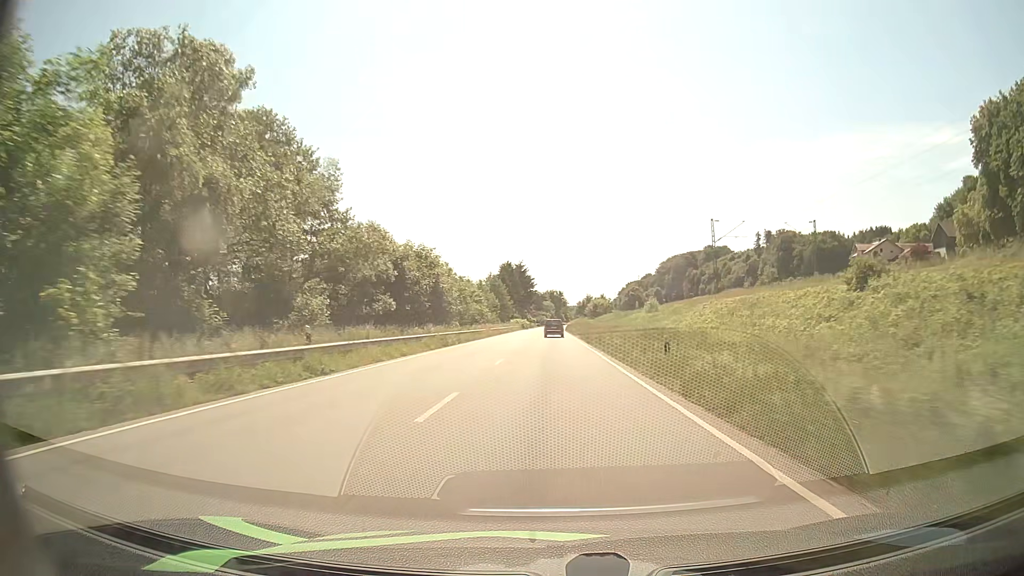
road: primary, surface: asphalt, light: Day
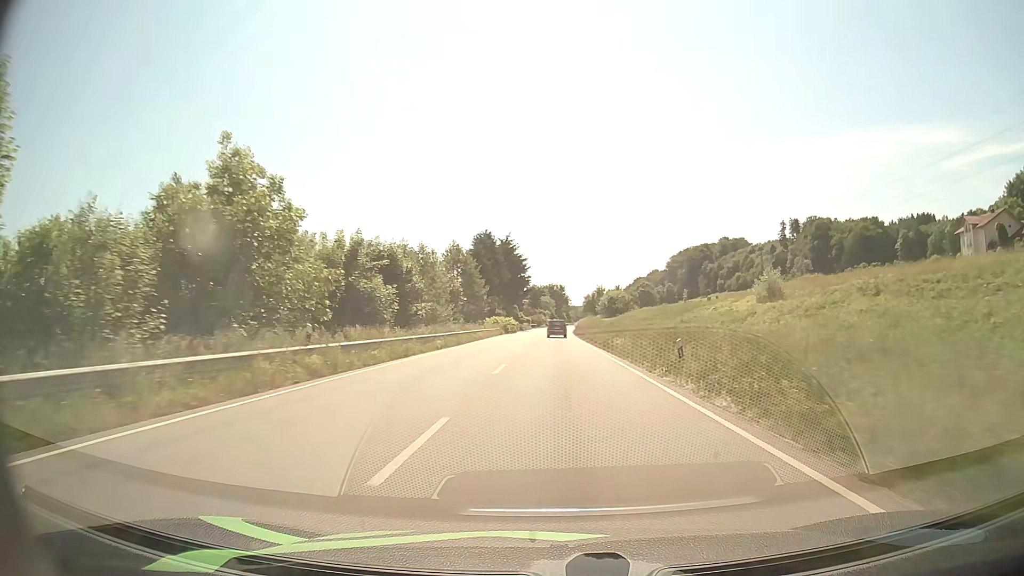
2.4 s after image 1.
(-0.1, +52.7) m; 0°
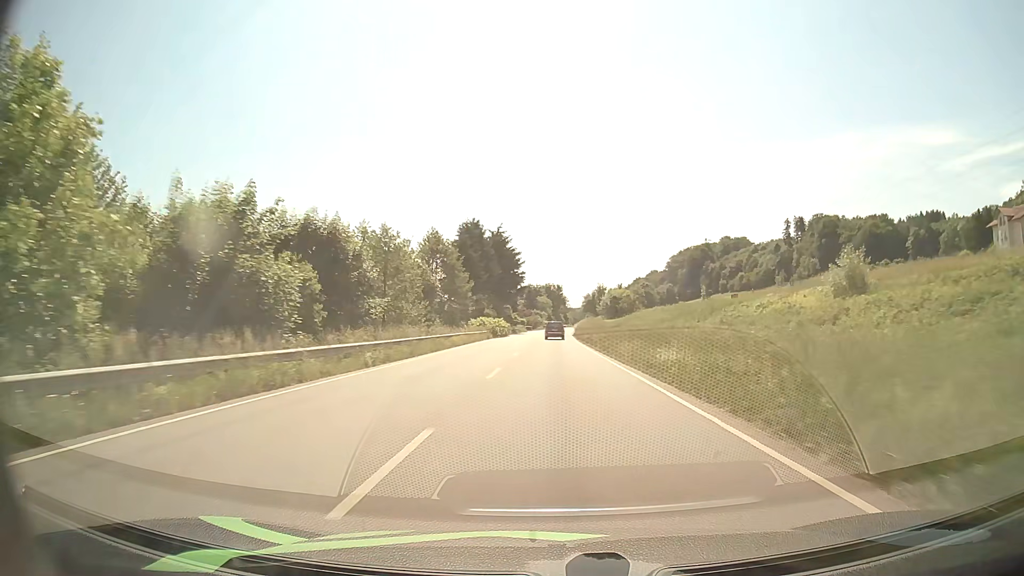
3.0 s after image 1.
(0.0, +13.3) m; 0°
